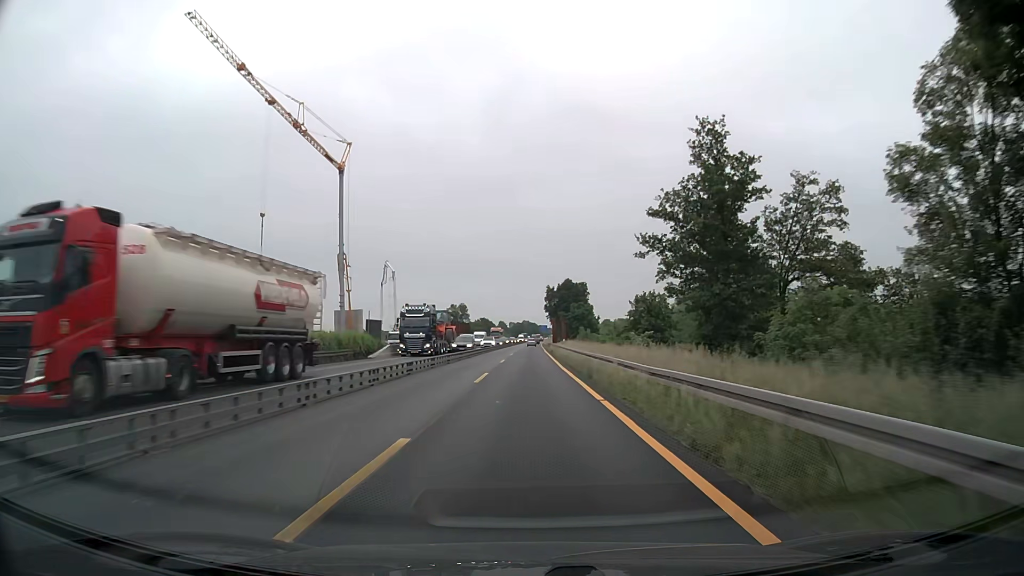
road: motorway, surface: asphalt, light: Day
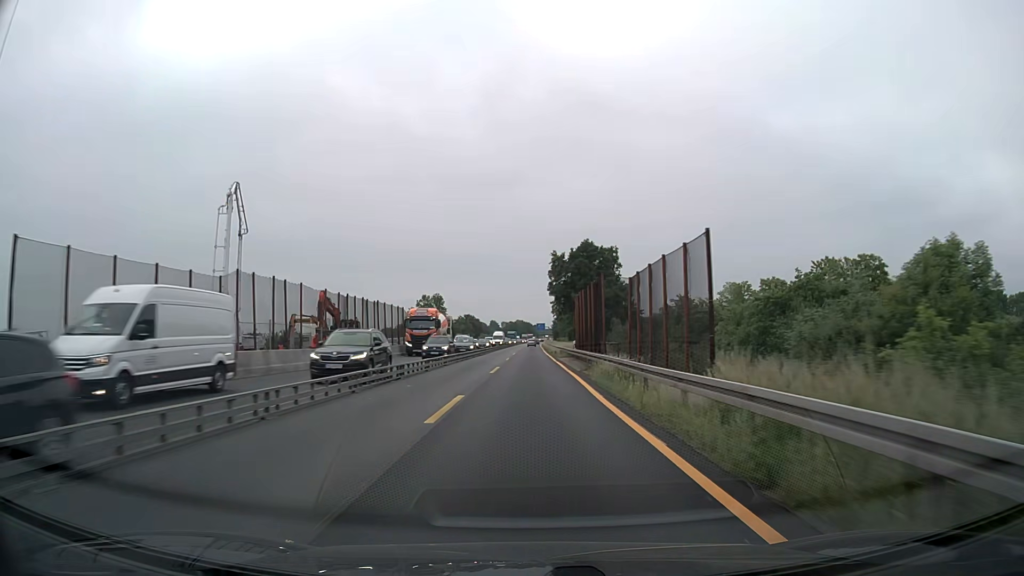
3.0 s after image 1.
(0.0, +62.6) m; 0°
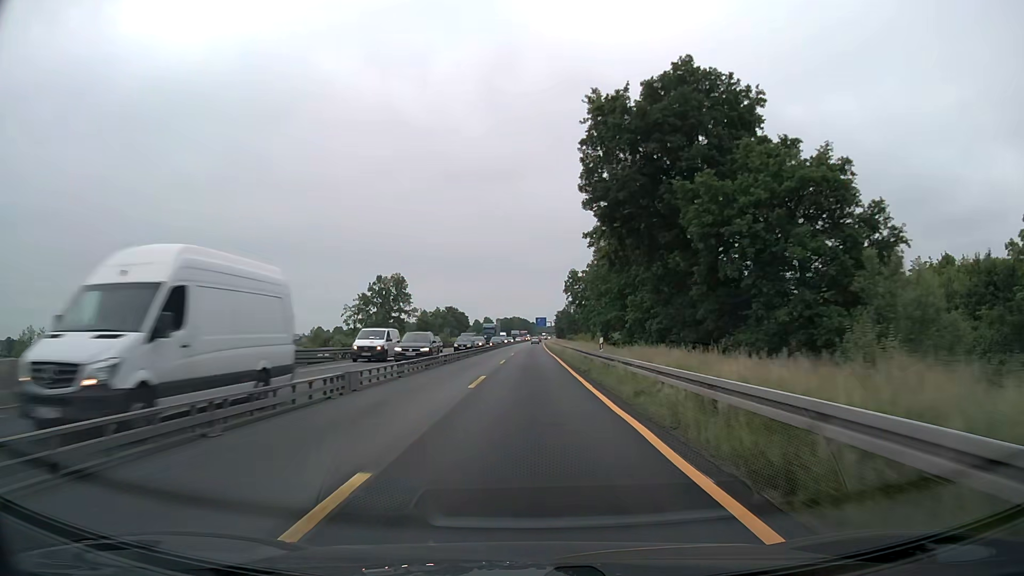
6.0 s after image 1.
(+0.3, +62.7) m; 0°
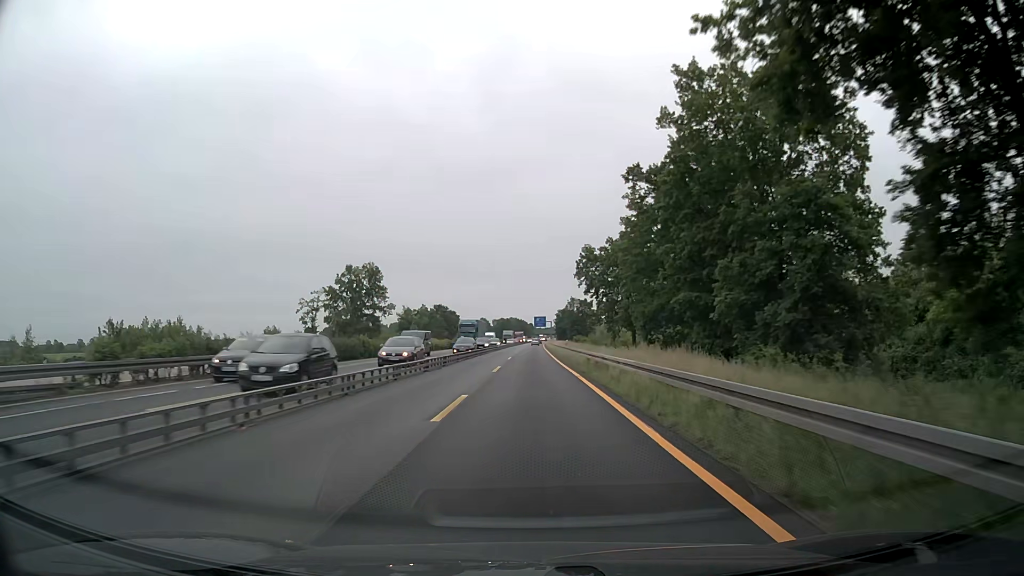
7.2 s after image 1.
(0.0, +25.0) m; 0°
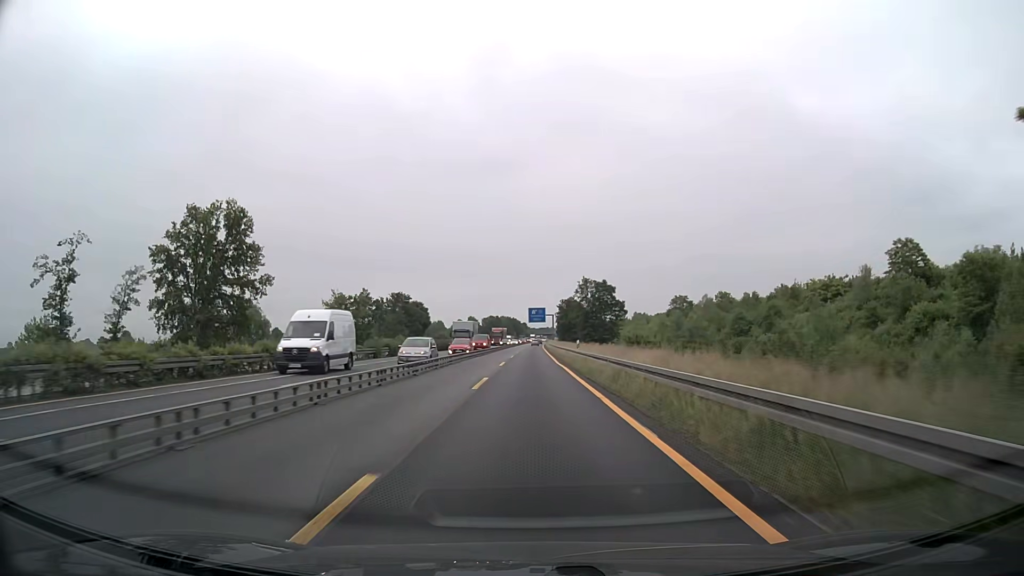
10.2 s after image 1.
(+0.2, +62.6) m; 0°
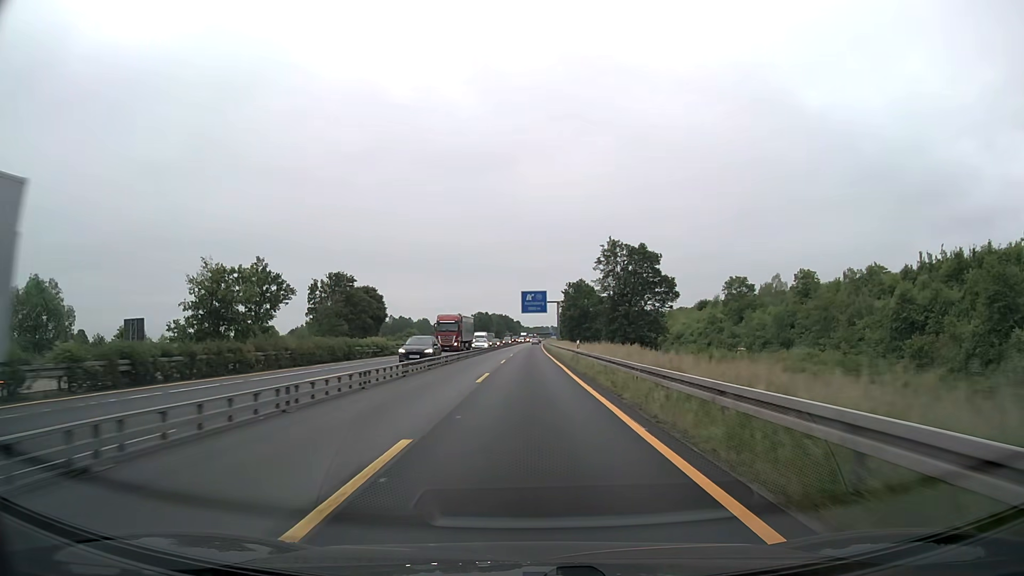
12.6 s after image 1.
(+0.2, +49.9) m; +1°
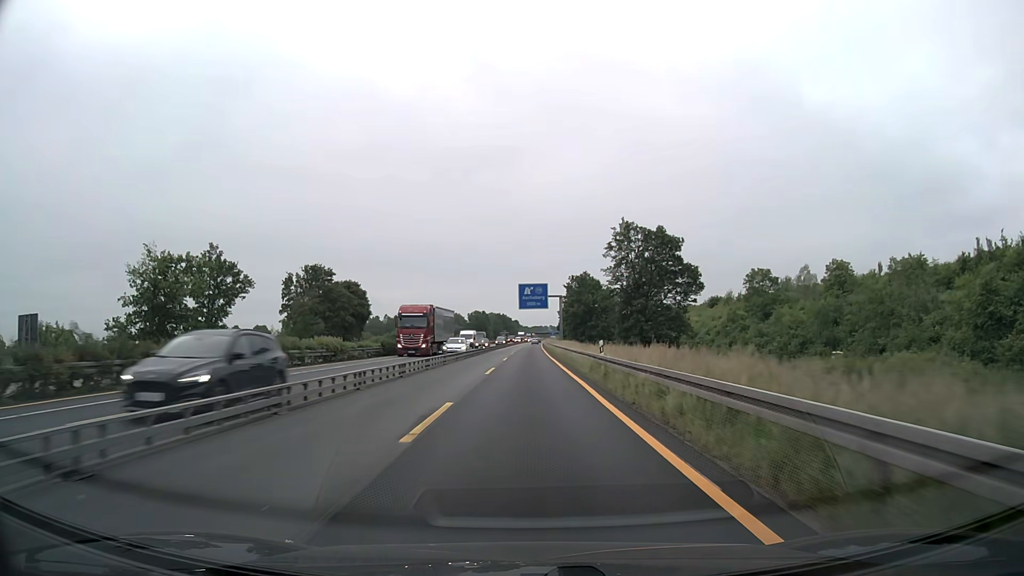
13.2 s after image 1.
(0.0, +12.5) m; 0°
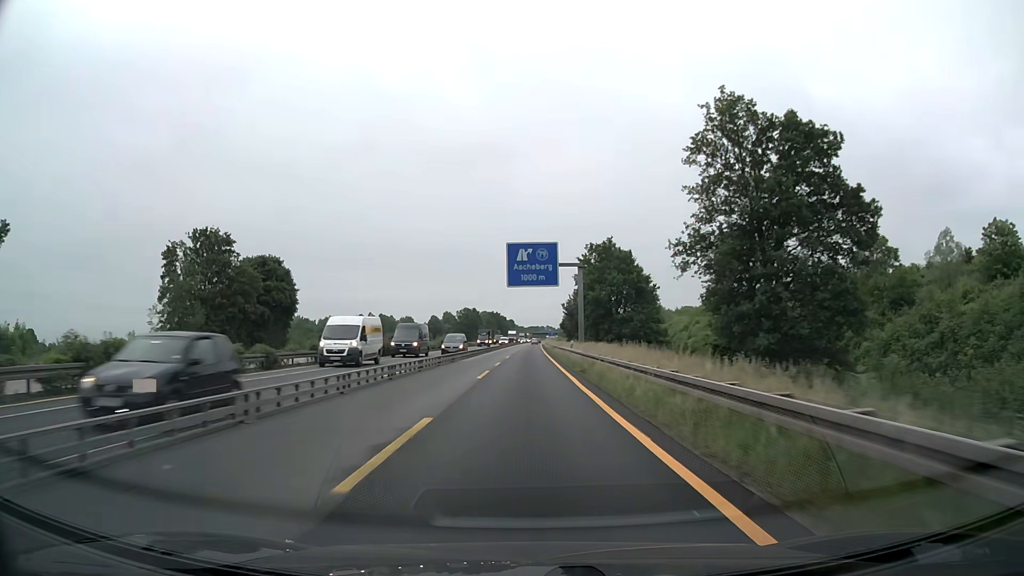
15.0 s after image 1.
(0.0, +37.5) m; 0°
(0, +10) (0, +20) (0, +30) (0, +40) (0, +50) (0, +60) (0, +70) (0, +80) (0, +90) (0, +100) m
